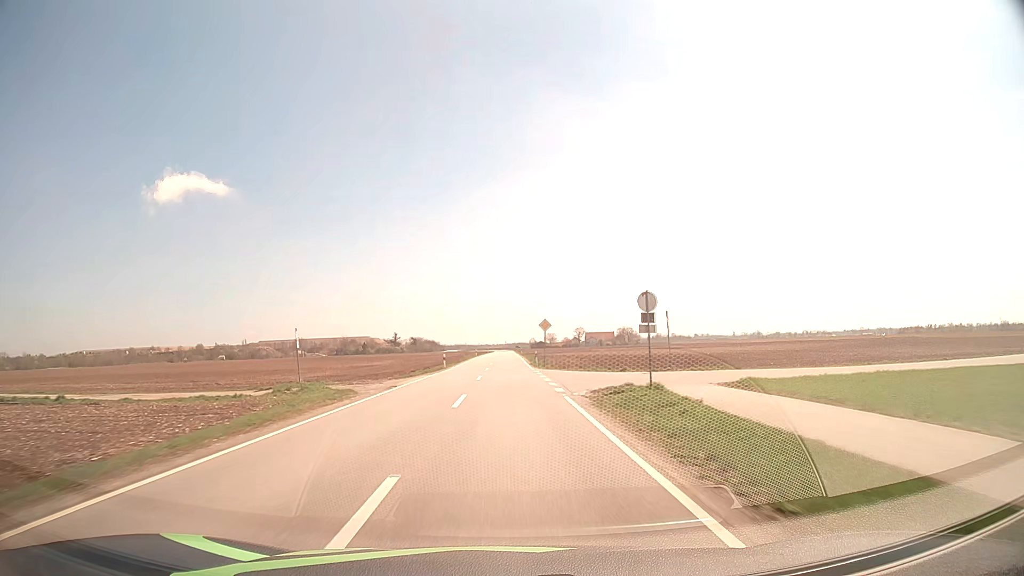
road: tertiary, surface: asphalt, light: Day
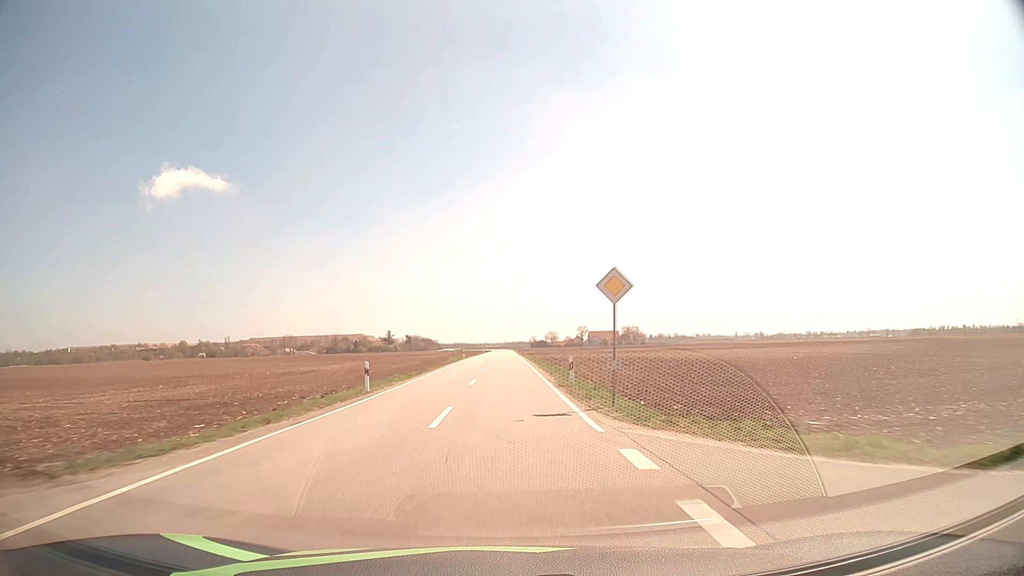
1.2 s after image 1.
(0.0, +27.7) m; 0°
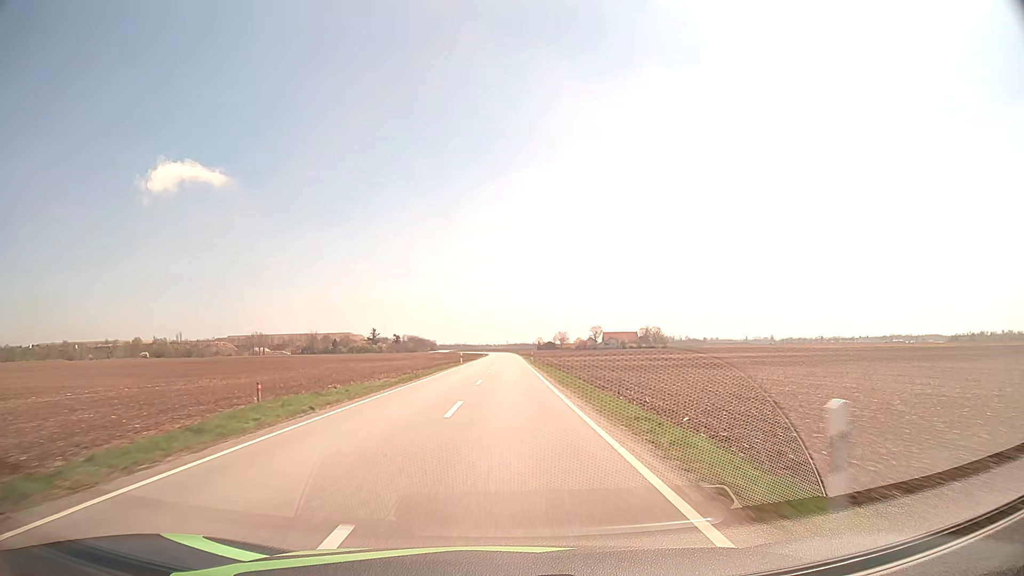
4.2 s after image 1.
(-0.1, +70.5) m; 0°
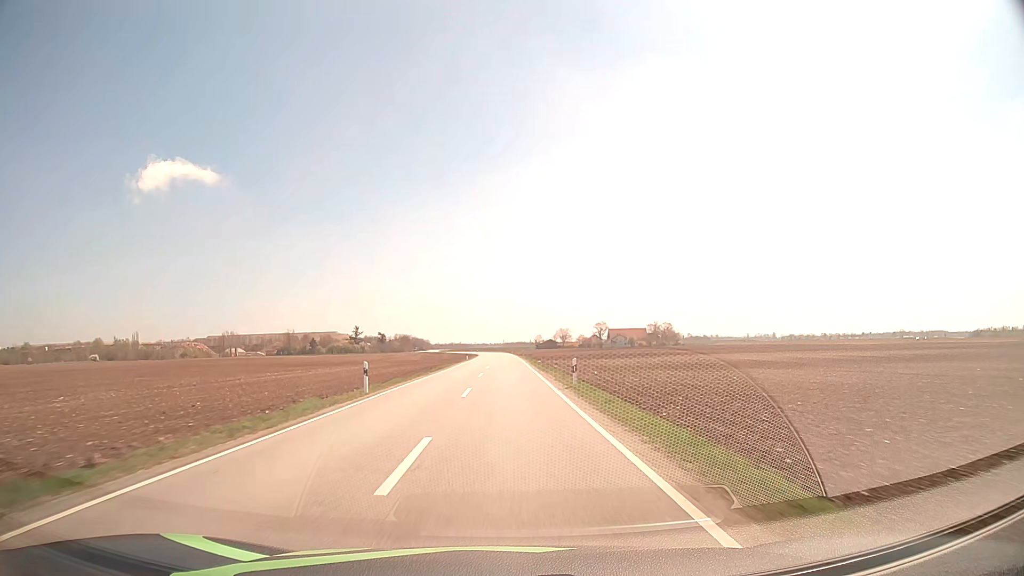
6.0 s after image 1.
(+0.1, +43.1) m; 0°
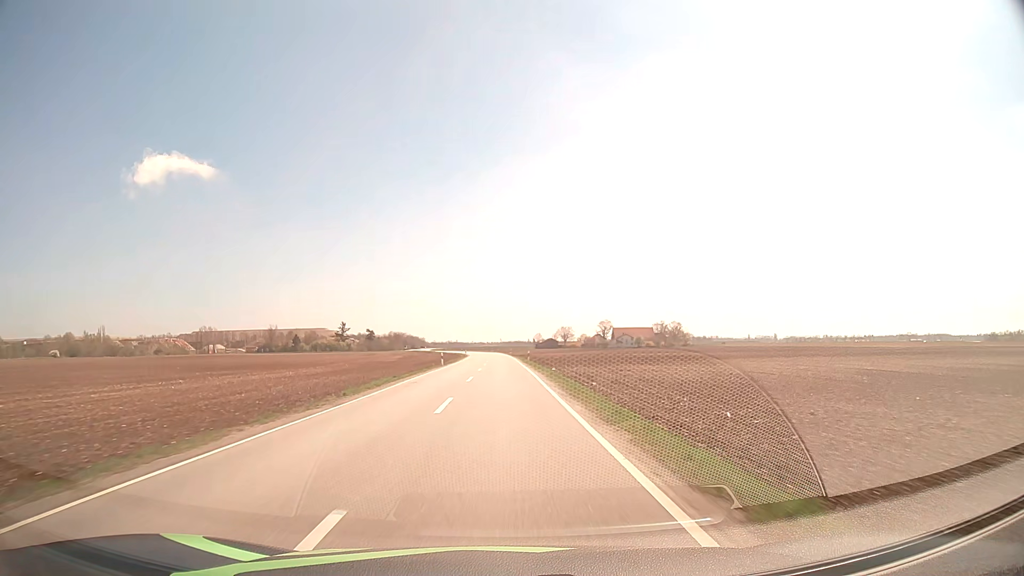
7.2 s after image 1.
(+0.1, +28.7) m; 0°
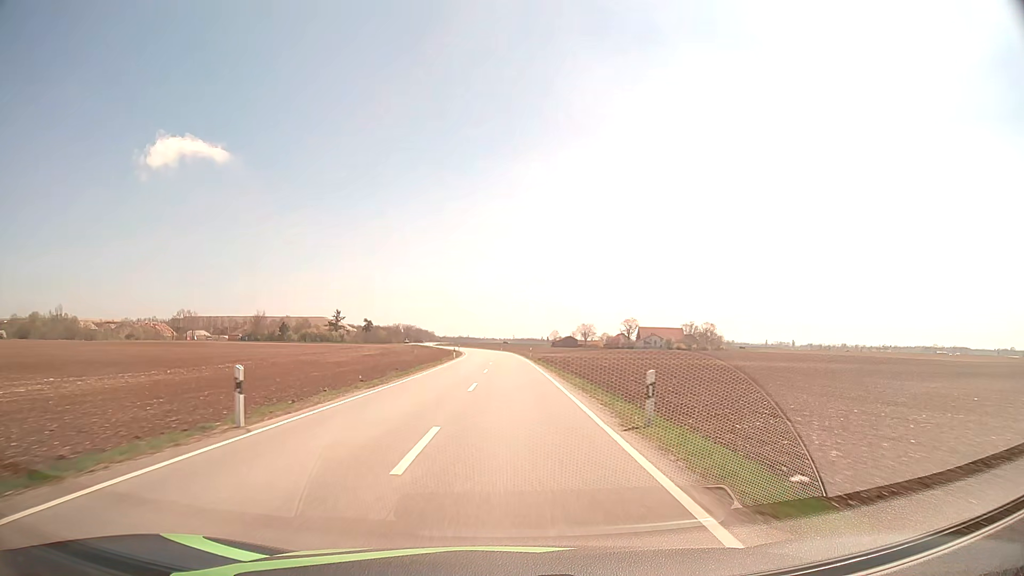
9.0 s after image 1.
(-0.4, +42.4) m; -1°
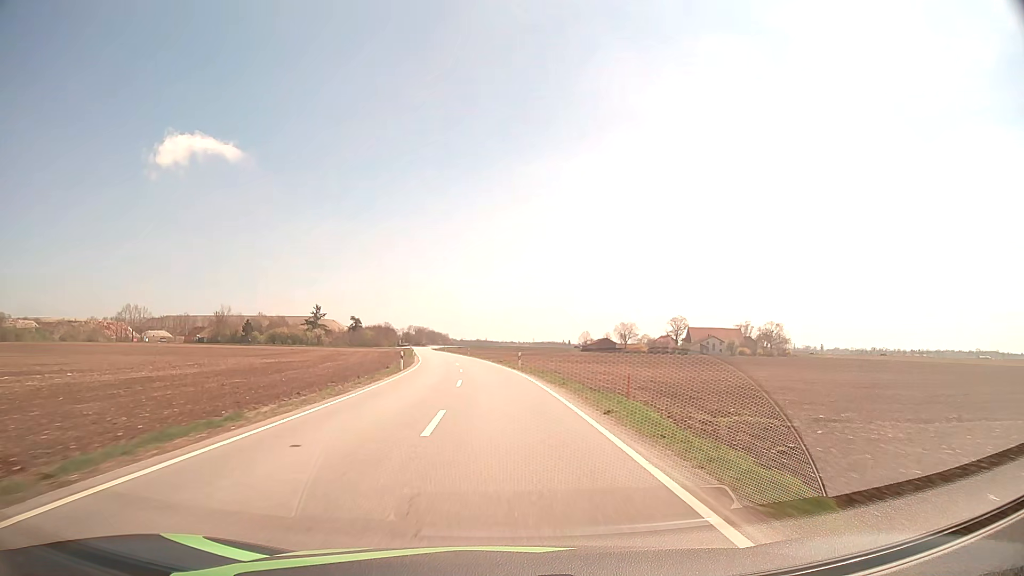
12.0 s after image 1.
(-0.4, +69.2) m; -2°
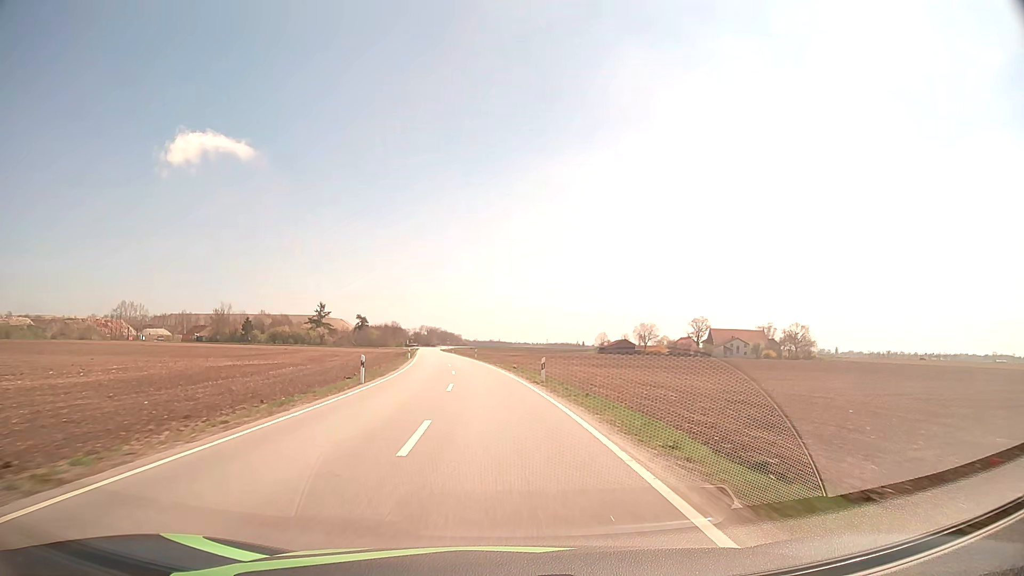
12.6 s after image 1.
(-0.1, +13.7) m; -1°
(0, +10) (0, +20) (-1, +30) (-2, +40) (-3, +50) (-4, +60) (-5, +70) (-7, +80) (-8, +90) (-9, +99) m
